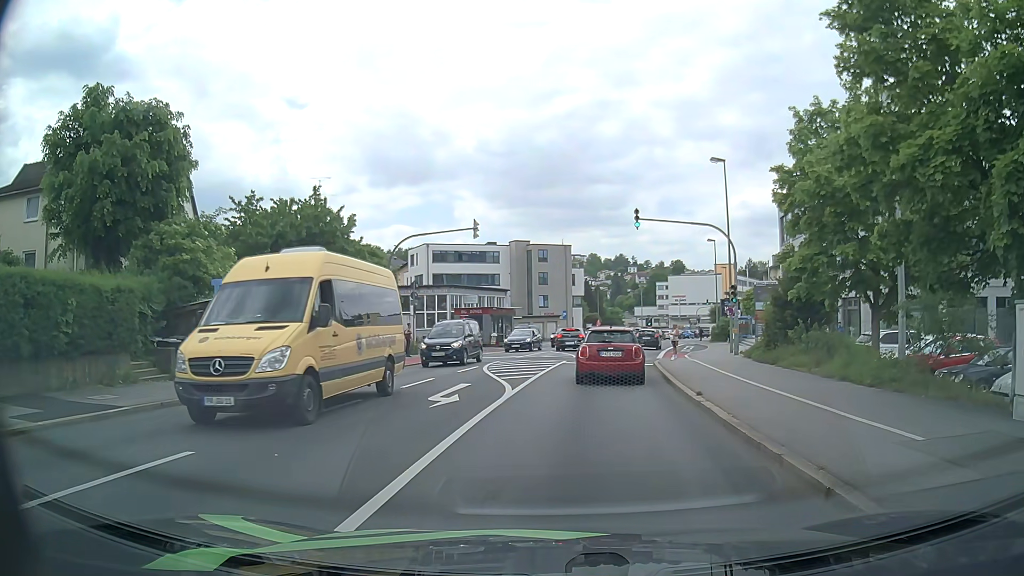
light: Day
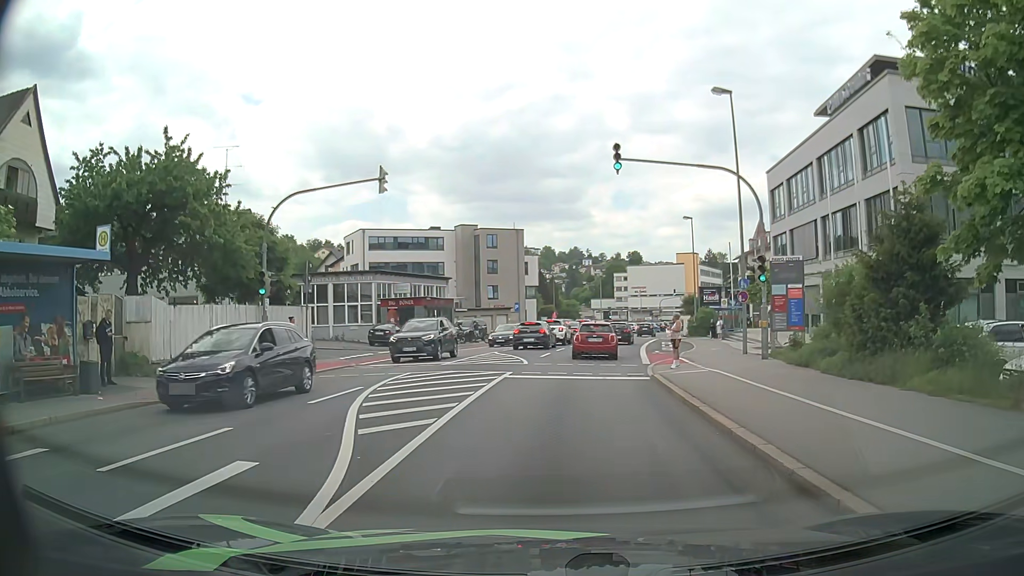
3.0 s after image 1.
(+0.6, +10.4) m; +6°
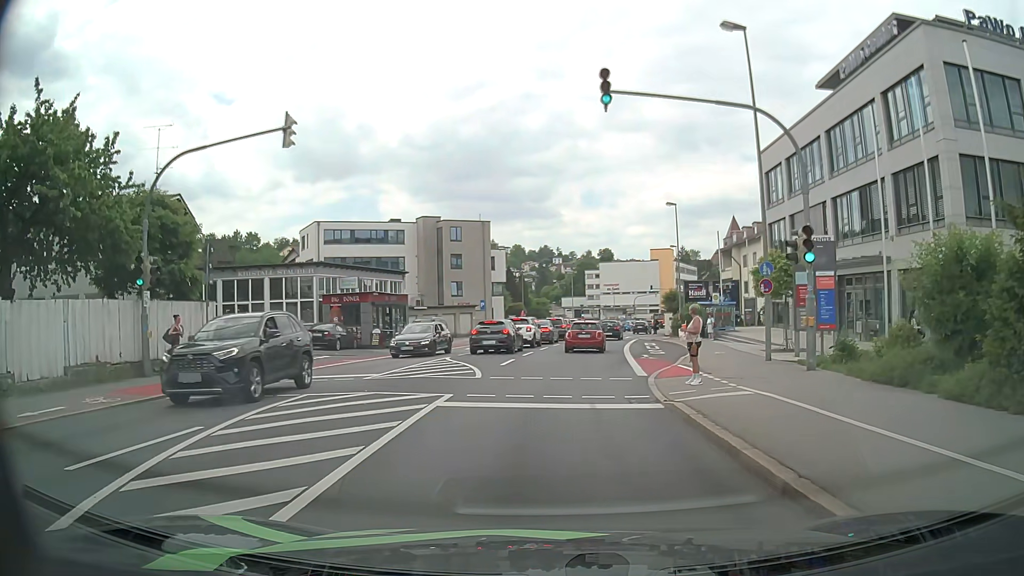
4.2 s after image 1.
(+0.1, +6.2) m; +2°
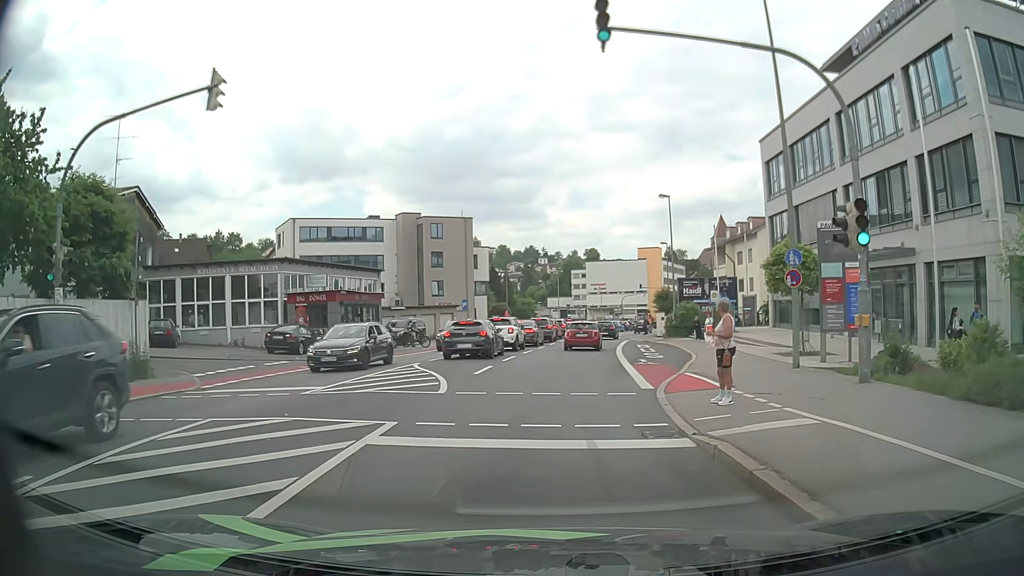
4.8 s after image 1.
(+0.1, +3.4) m; +1°
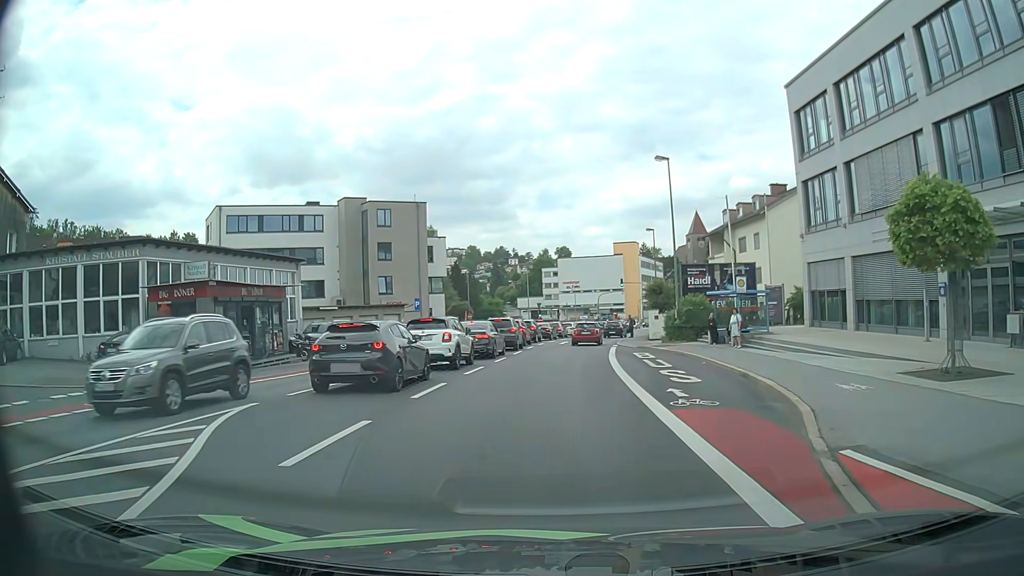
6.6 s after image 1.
(+0.3, +11.4) m; +2°
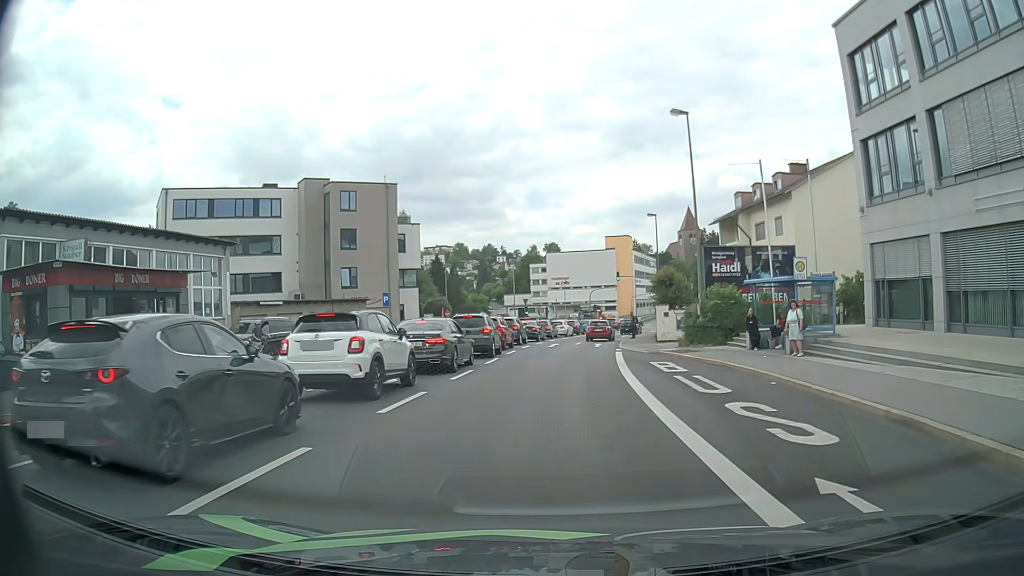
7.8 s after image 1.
(+0.1, +8.3) m; +1°
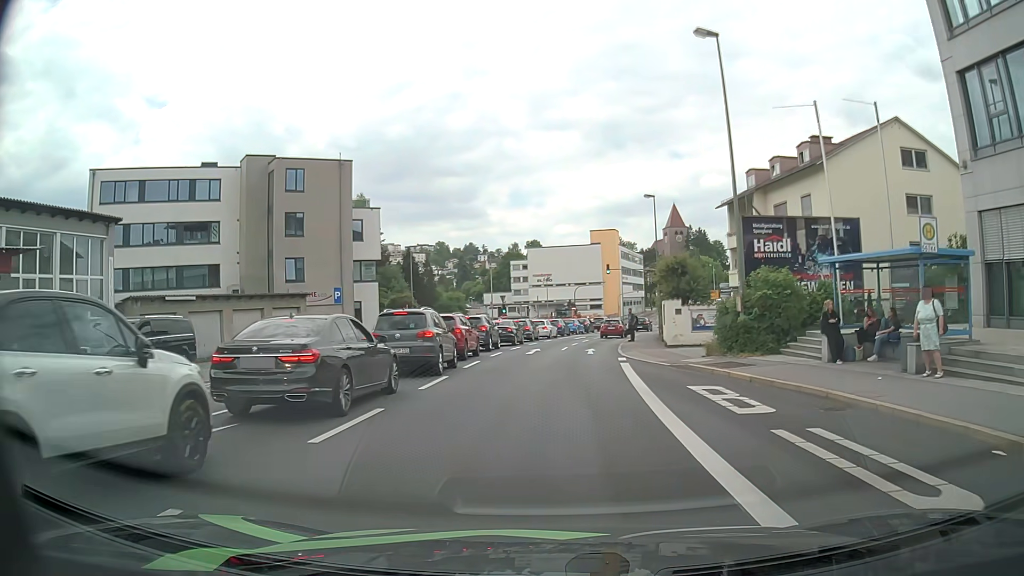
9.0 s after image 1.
(+0.1, +8.6) m; +1°
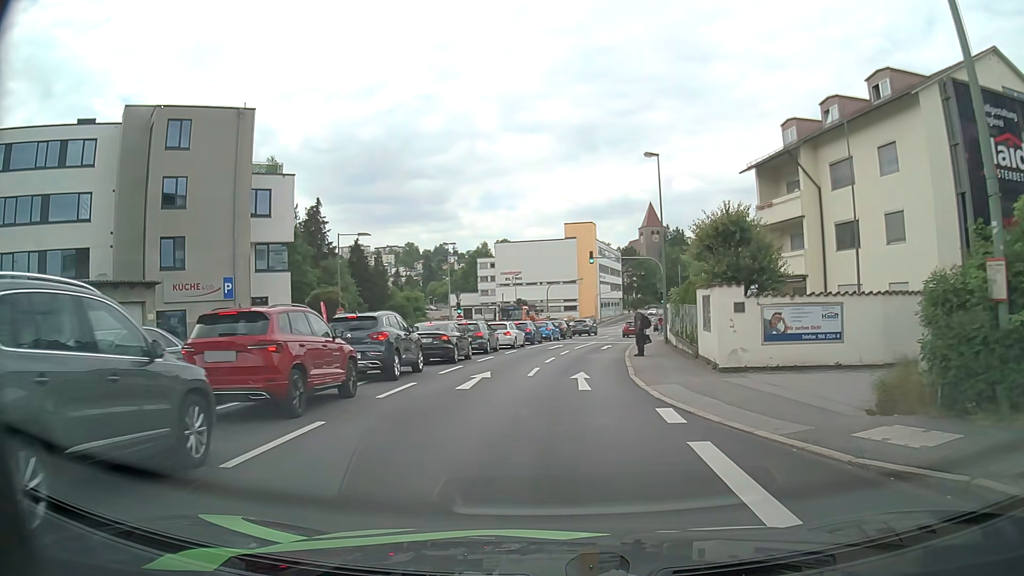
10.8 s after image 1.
(+0.4, +13.5) m; +3°
(0, +10) (+1, +20) (+1, +30) (+3, +40) (+5, +50) (+7, +59) (+10, +69) (+13, +79) (+16, +88) (+18, +98) m
